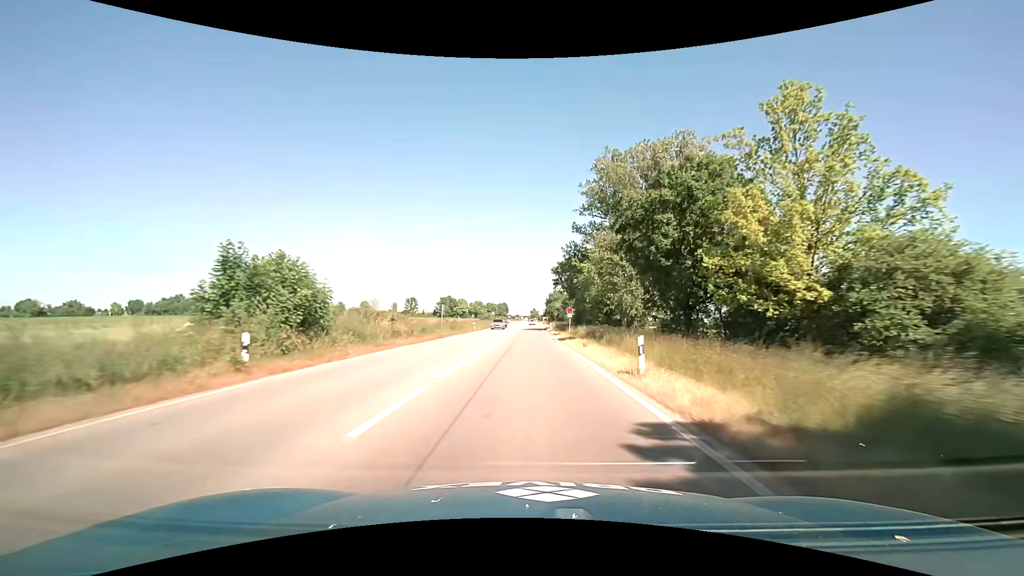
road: primary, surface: asphalt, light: Day
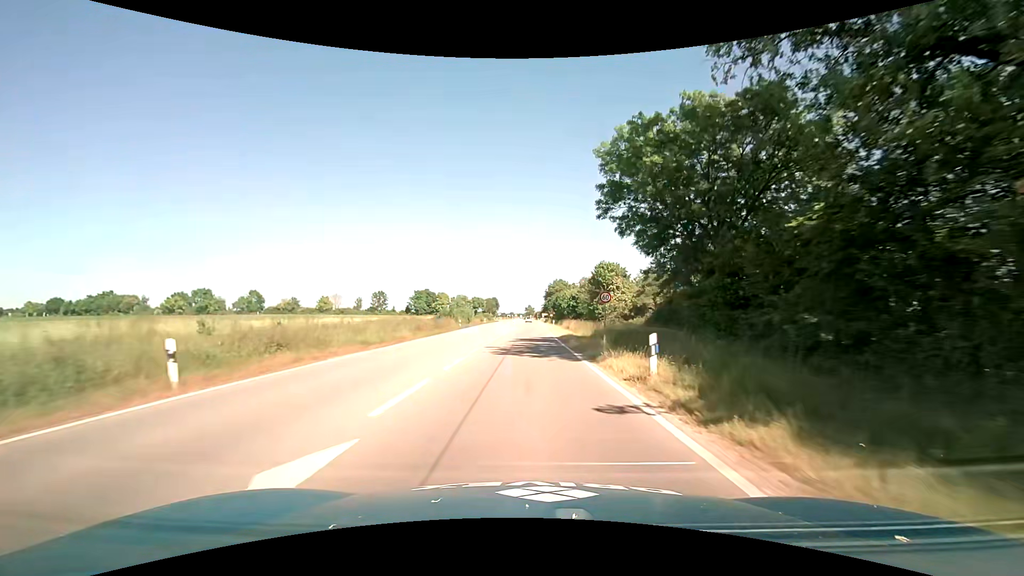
(+0.3, +52.2) m; 0°
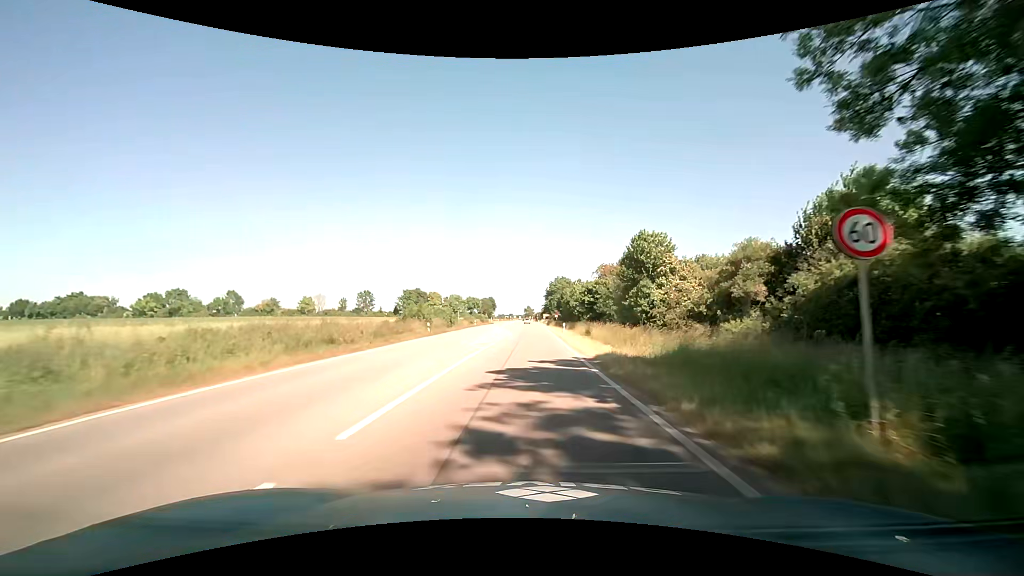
(+0.1, +18.7) m; 0°
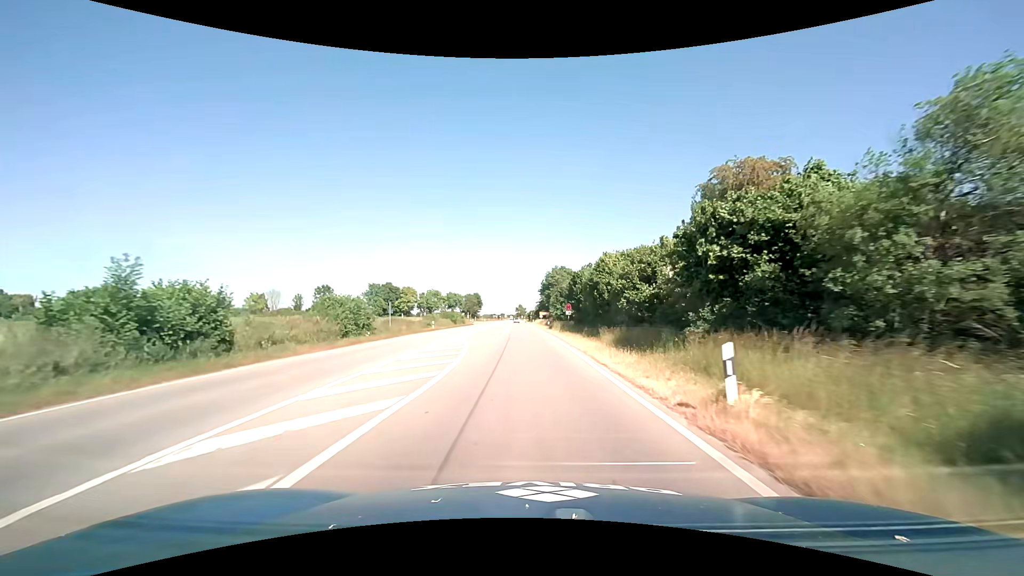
(+0.3, +34.7) m; +1°
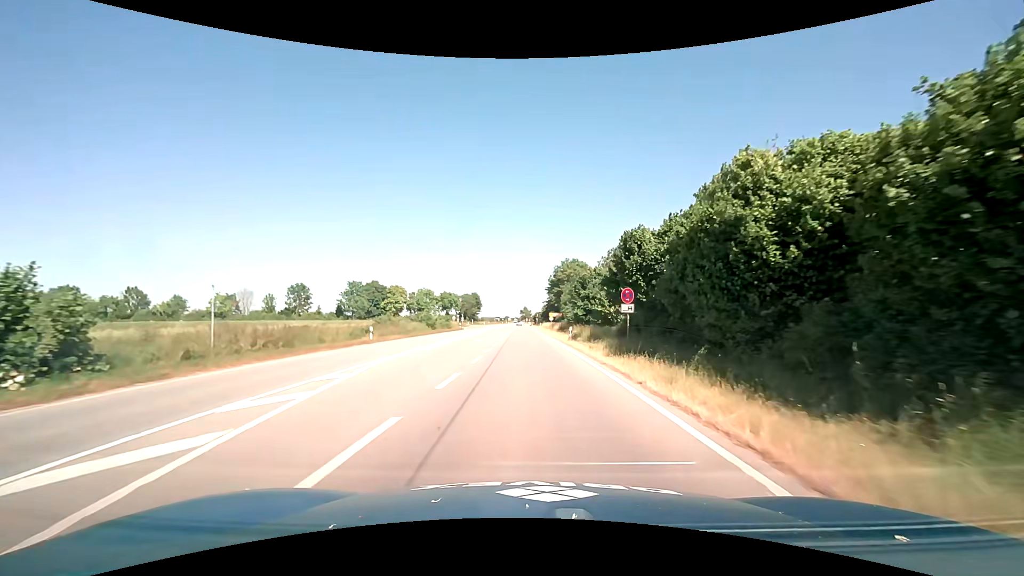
(-0.2, +24.1) m; -1°
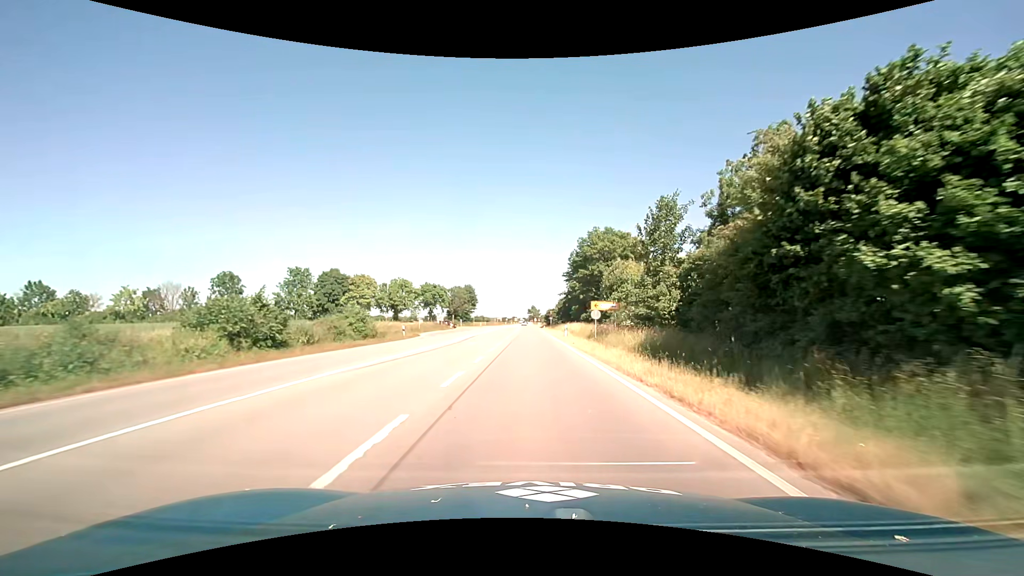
(-0.5, +42.0) m; -1°
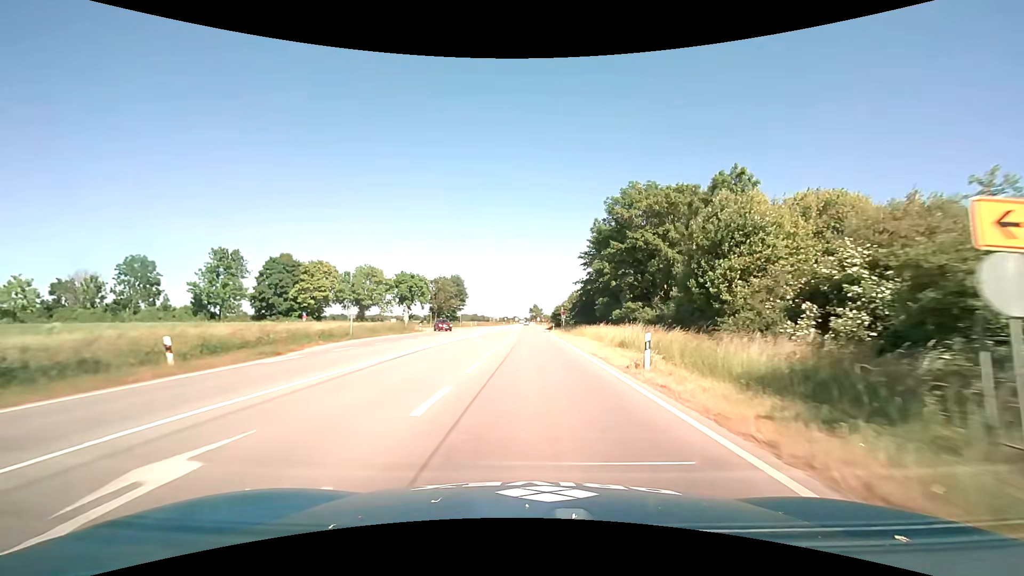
(-0.1, +27.3) m; 0°
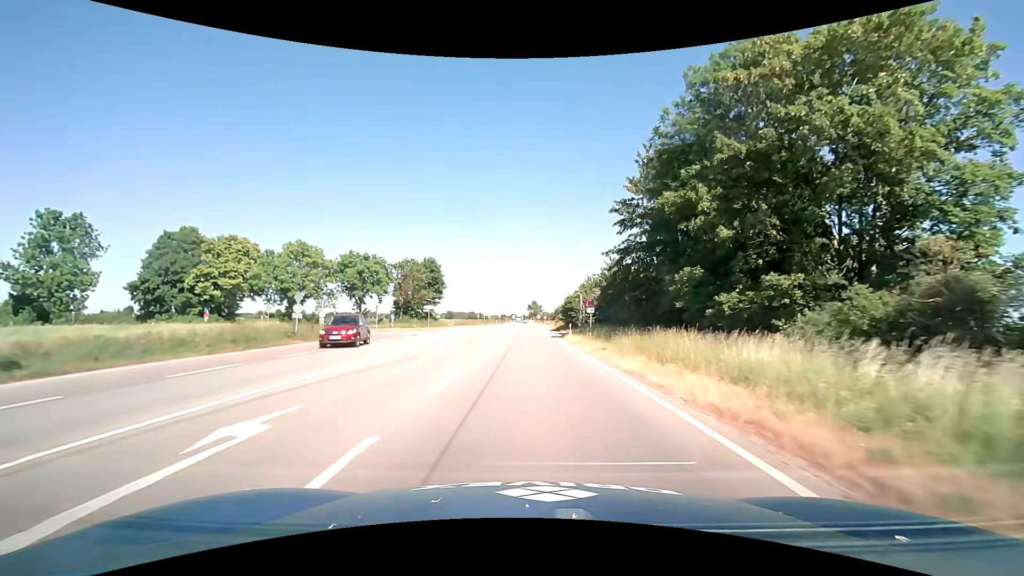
(+0.1, +28.4) m; 0°
(0, +10) (0, +20) (0, +30) (0, +40) (0, +50) (0, +60) (0, +70) (0, +80) (0, +90) (0, +100) m
